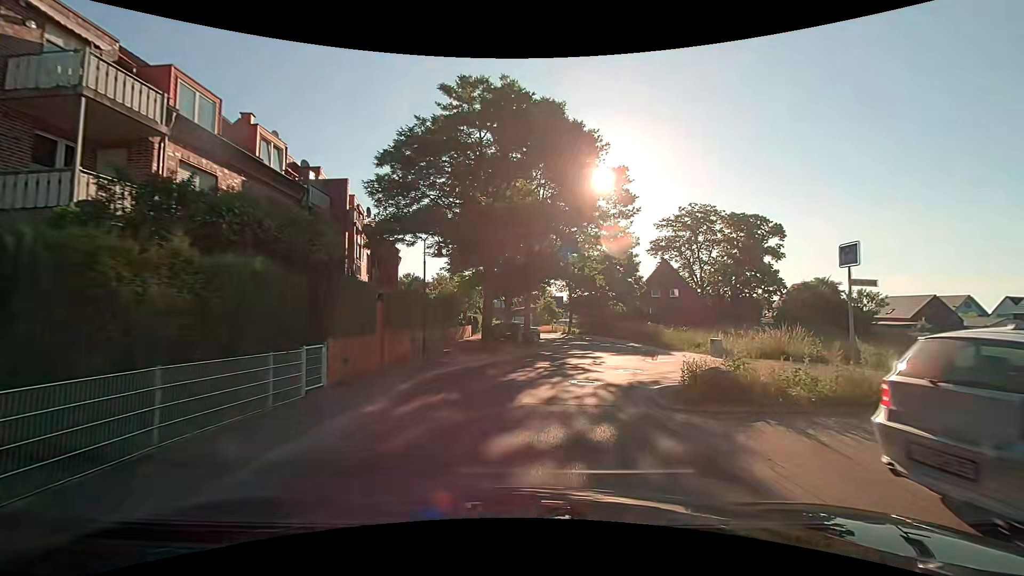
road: residential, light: Day
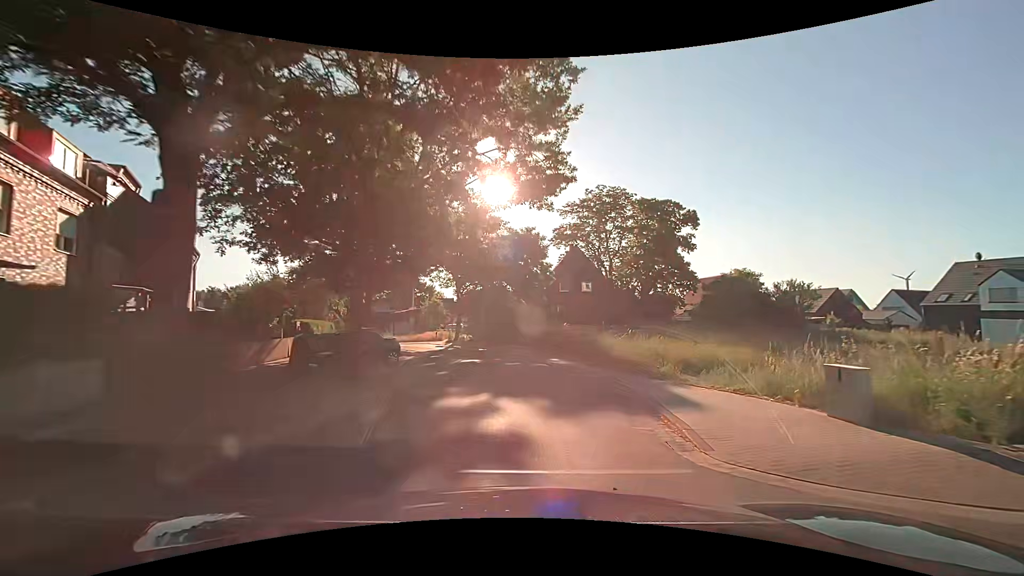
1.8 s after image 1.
(+1.3, +14.3) m; +13°
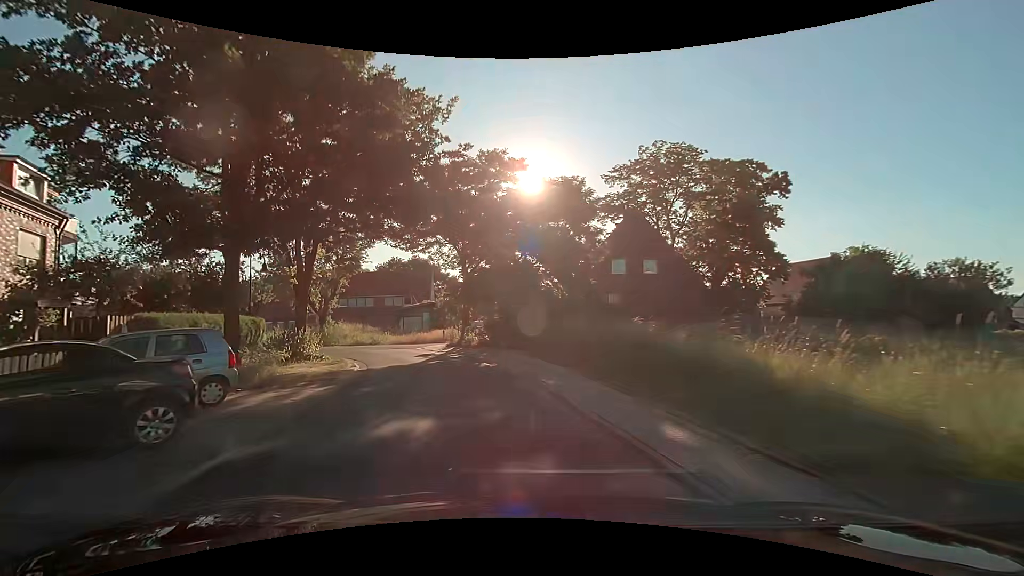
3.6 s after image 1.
(-0.3, +14.0) m; -5°
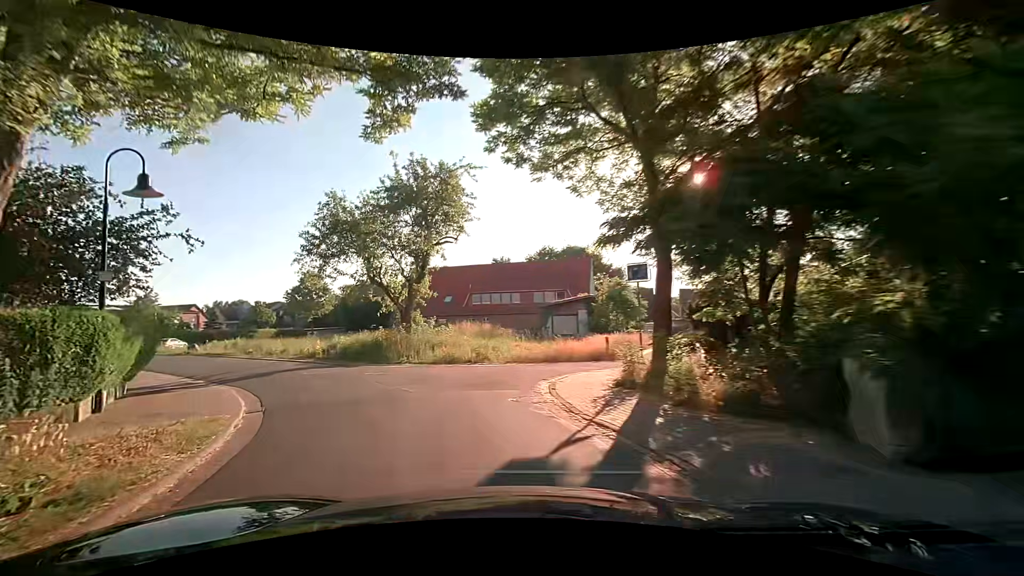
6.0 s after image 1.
(-2.4, +17.7) m; -19°
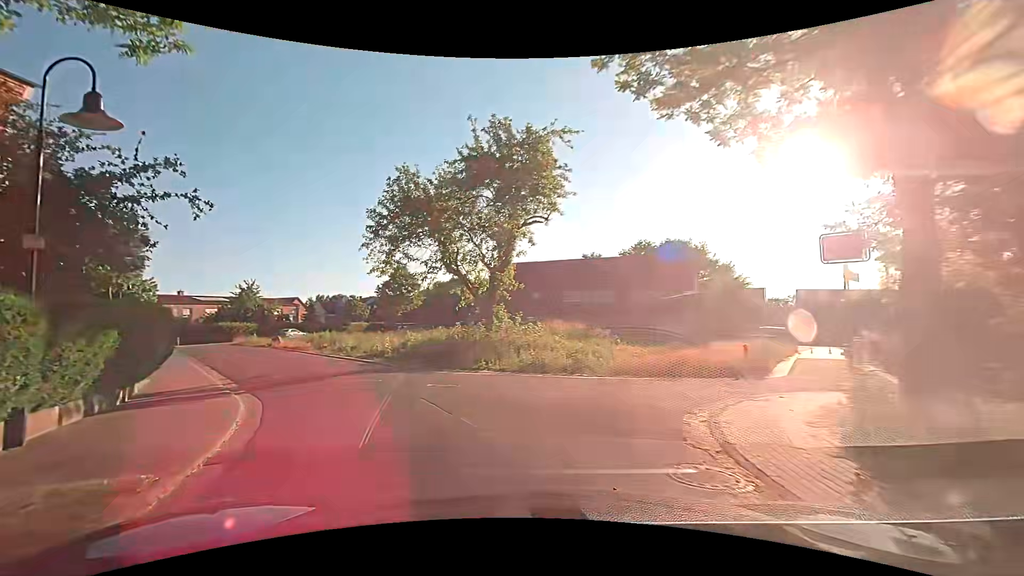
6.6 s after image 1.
(-0.4, +4.3) m; -10°
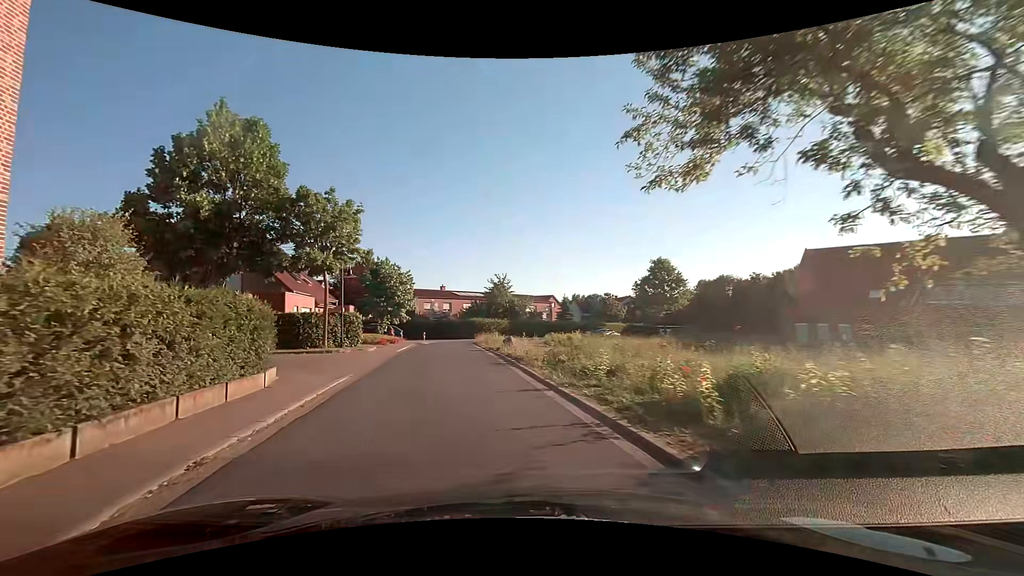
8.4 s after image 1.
(-3.4, +12.6) m; -29°
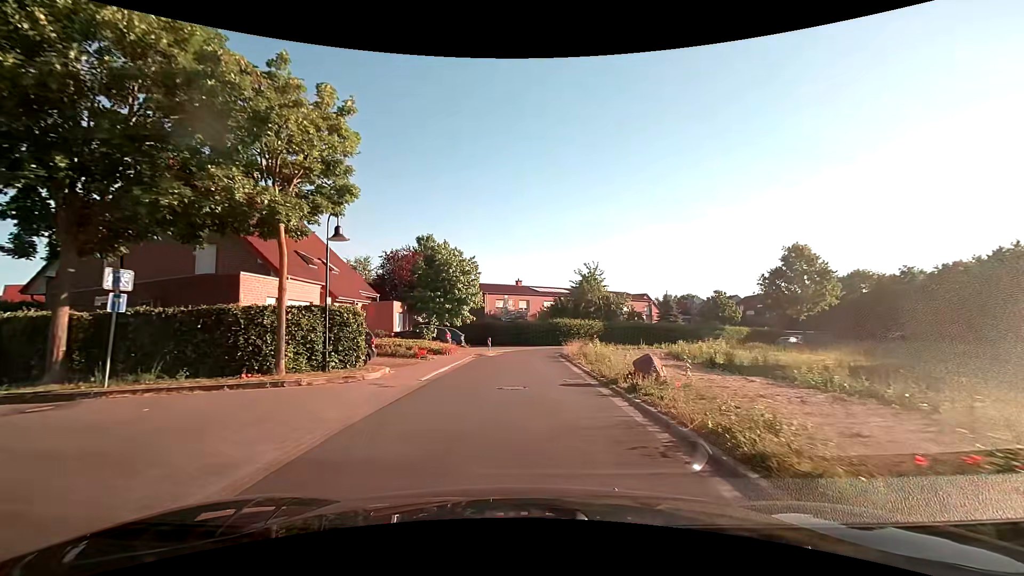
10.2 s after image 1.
(-1.5, +13.8) m; -9°
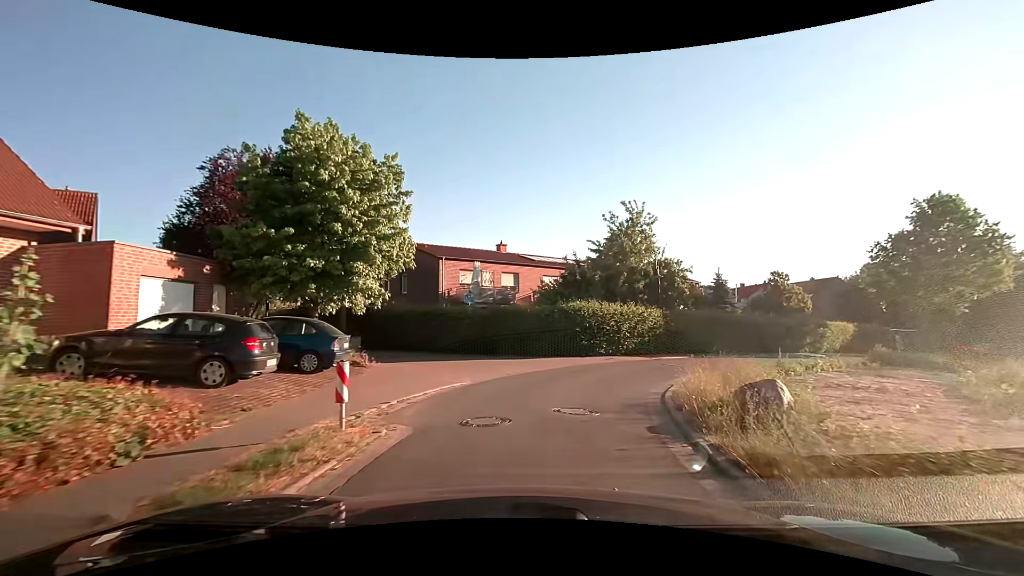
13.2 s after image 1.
(+0.1, +24.0) m; +2°
(+1, +10) (+5, +19) (+11, +27) (+18, +34) (+26, +40) (+33, +47) (+42, +53) (+50, +58) (+58, +64) (+64, +72) m
